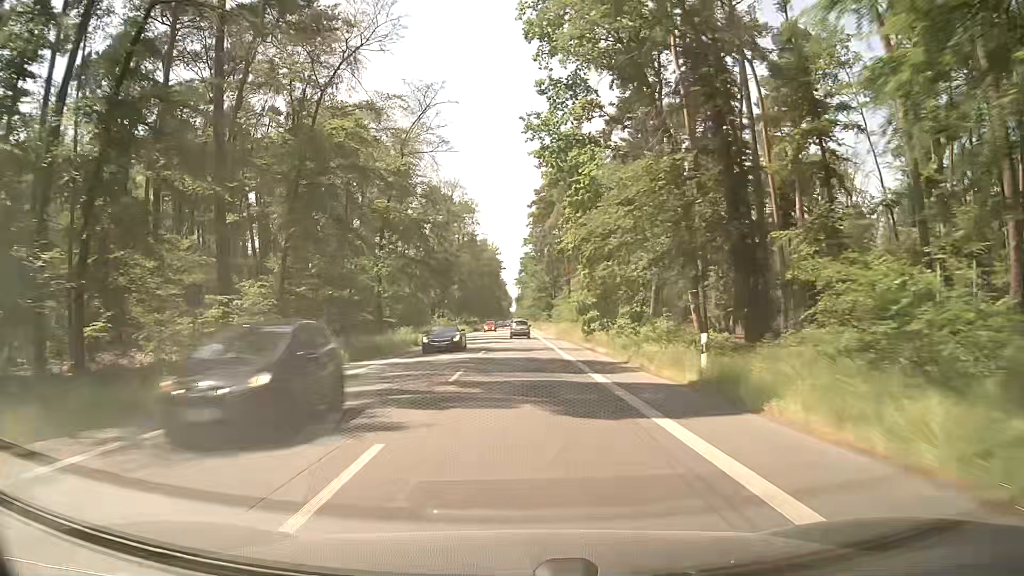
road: secondary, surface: asphalt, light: Day
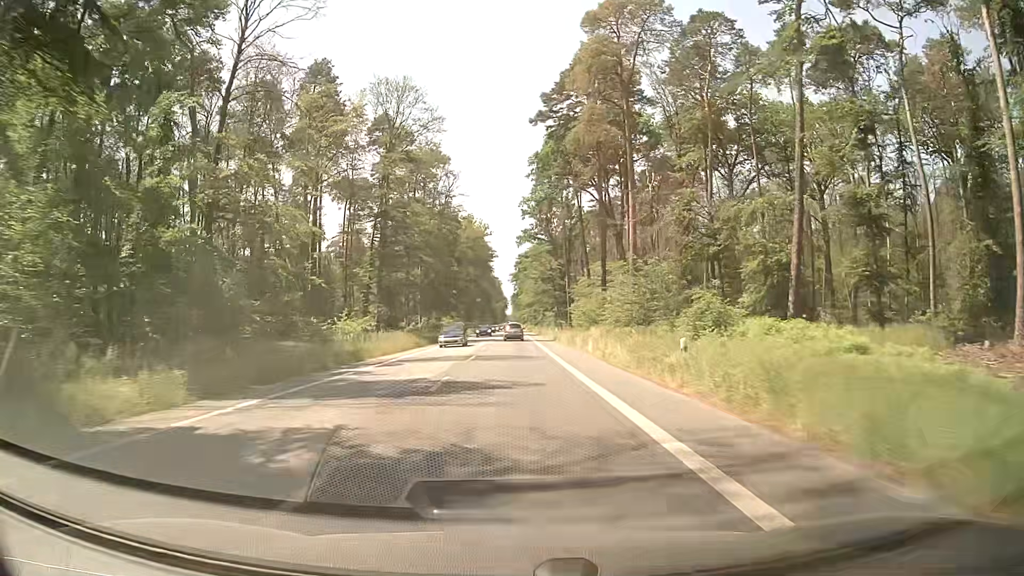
(0.0, +48.8) m; 0°
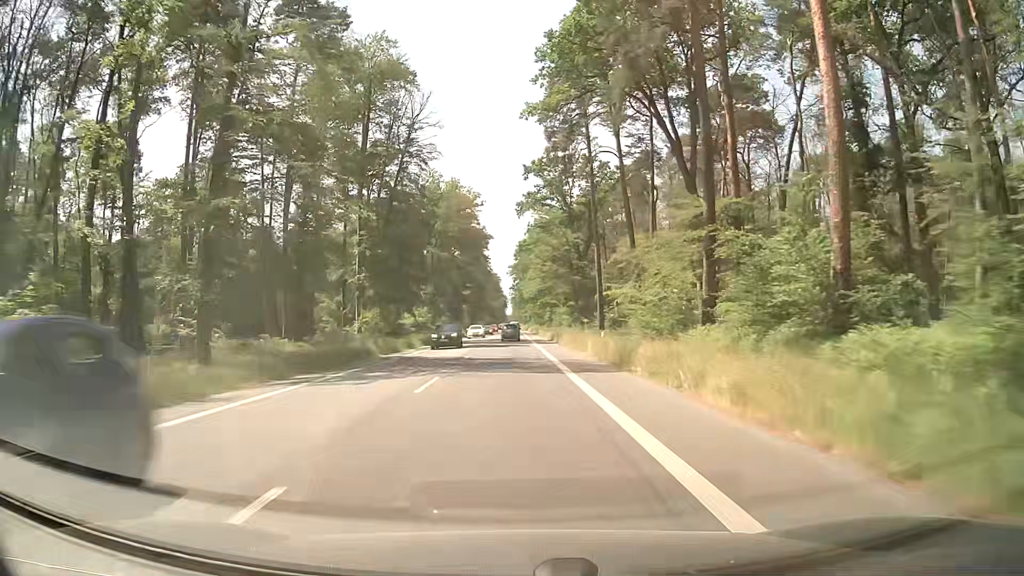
(0.0, +35.9) m; 0°
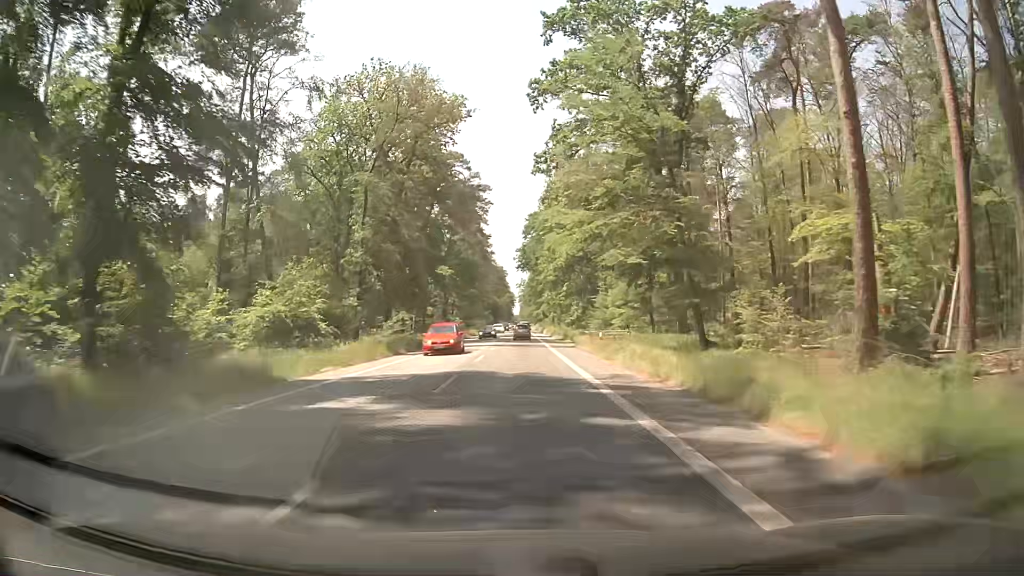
(-0.2, +47.2) m; -1°
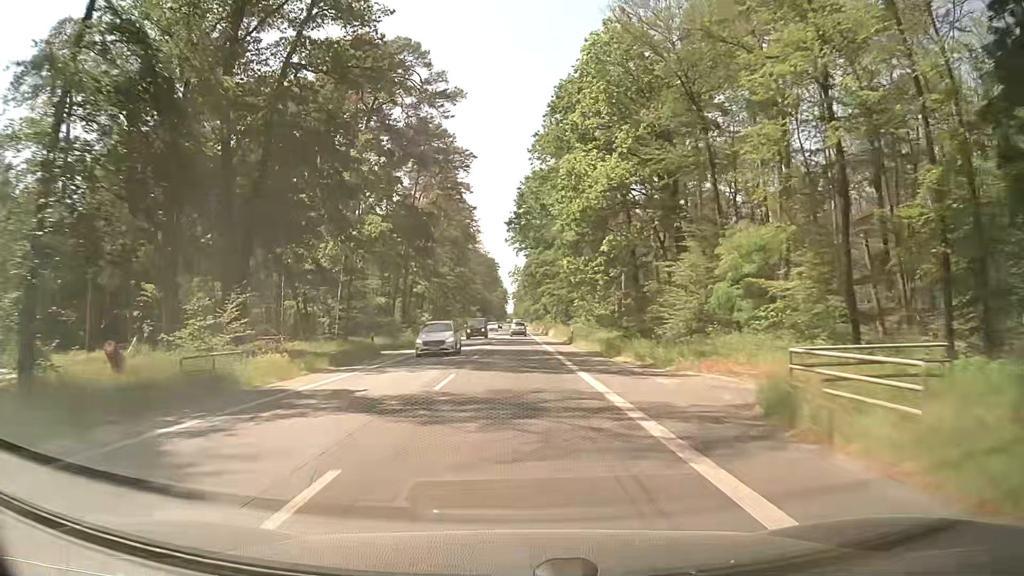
(+0.2, +35.0) m; +1°
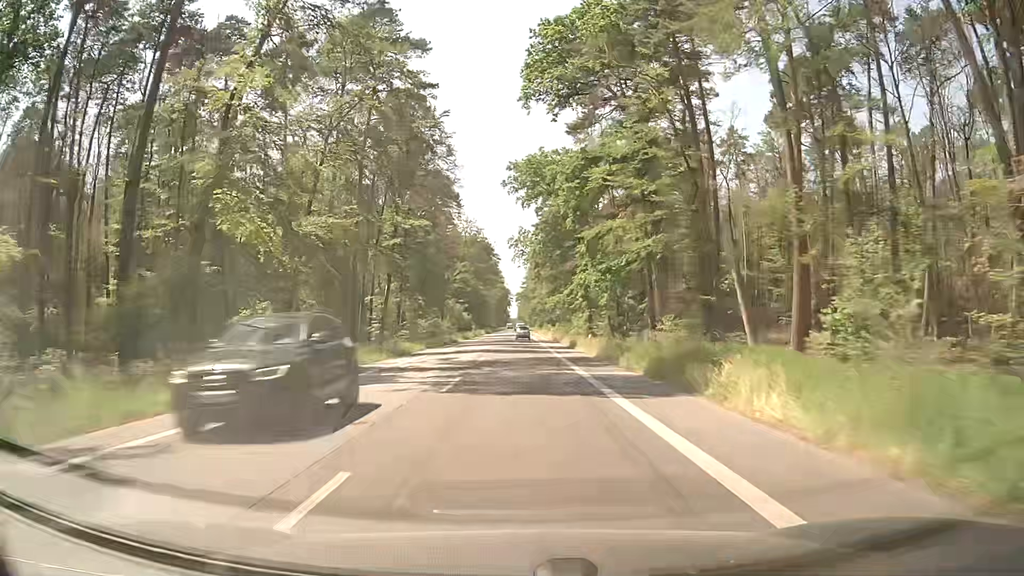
(-0.3, +59.4) m; 0°
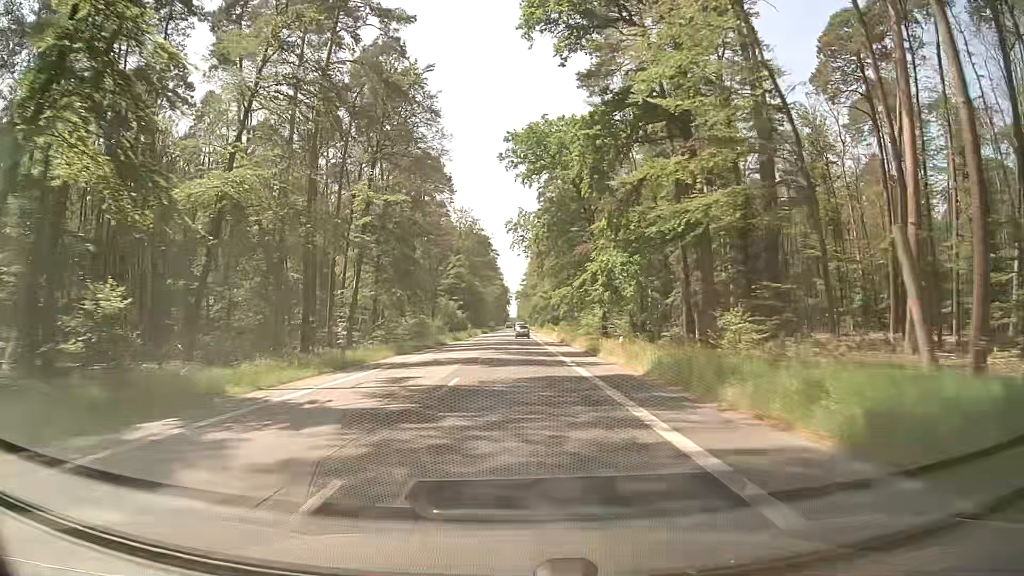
(-0.1, +12.2) m; -1°
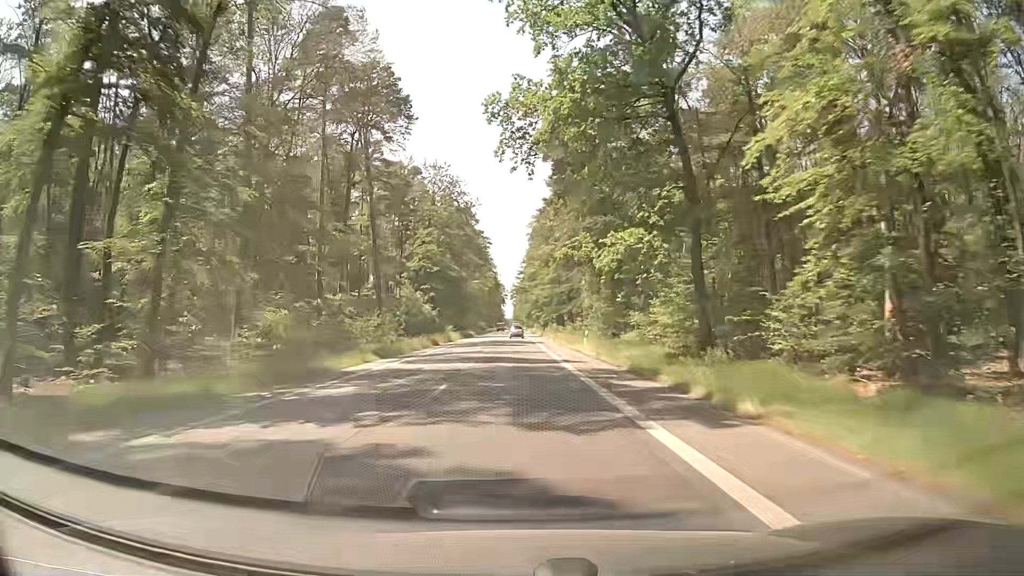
(+0.3, +37.3) m; +1°
(0, +10) (0, +20) (0, +30) (0, +40) (0, +50) (0, +60) (0, +70) (0, +80) (0, +90) (0, +100) m
